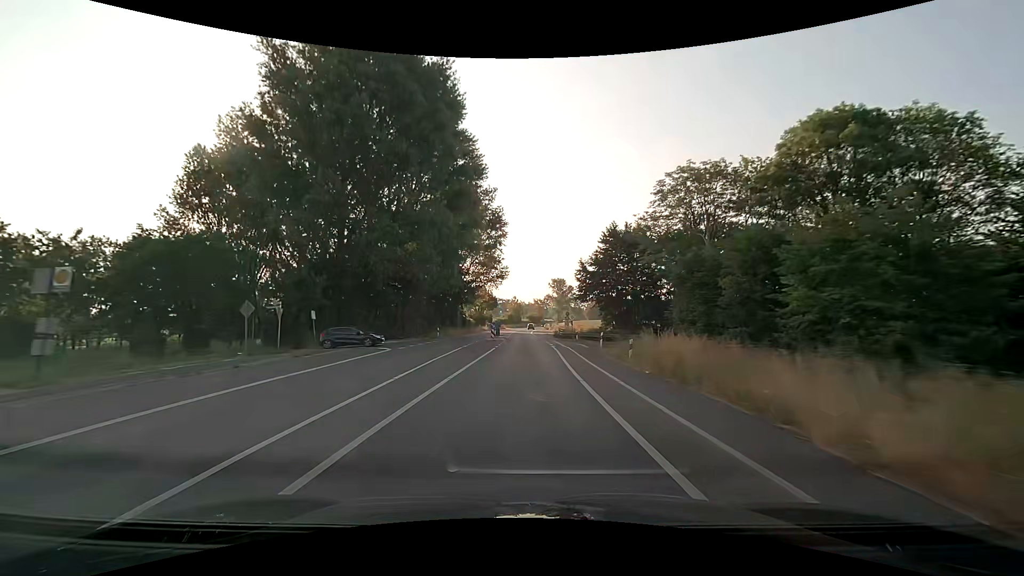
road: secondary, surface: asphalt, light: Day
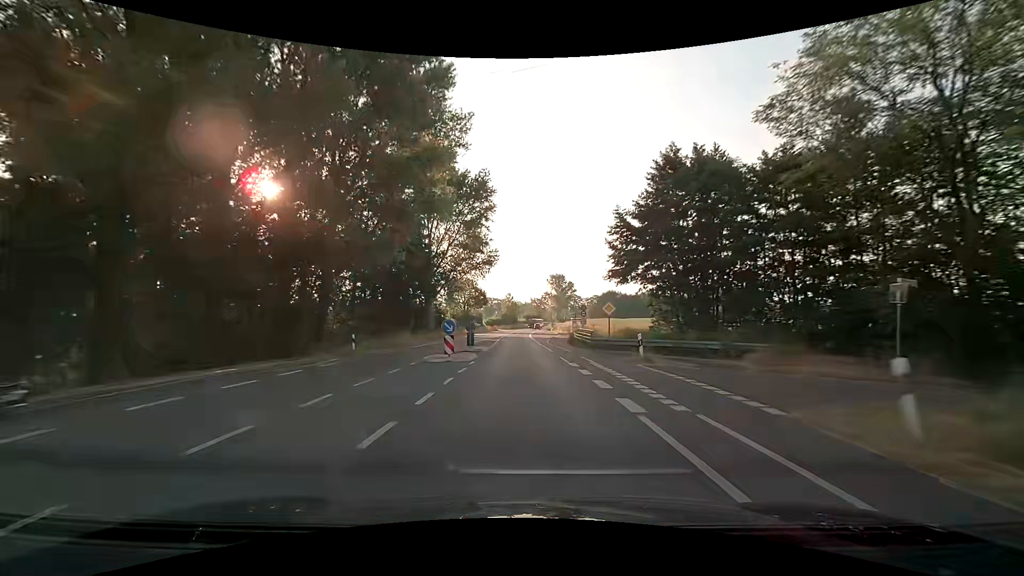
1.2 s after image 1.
(+0.1, +25.0) m; 0°
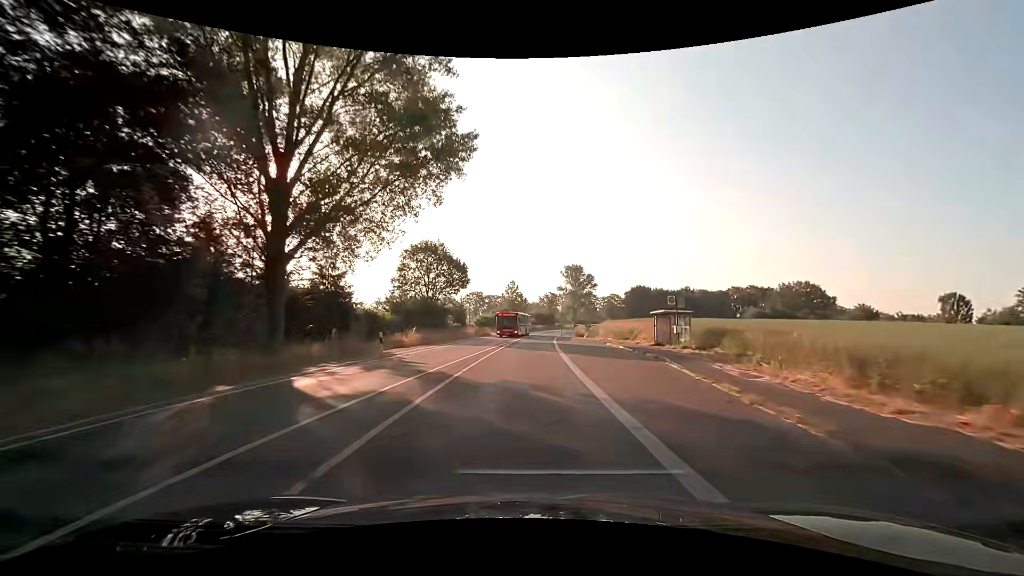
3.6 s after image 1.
(-0.5, +50.1) m; -1°
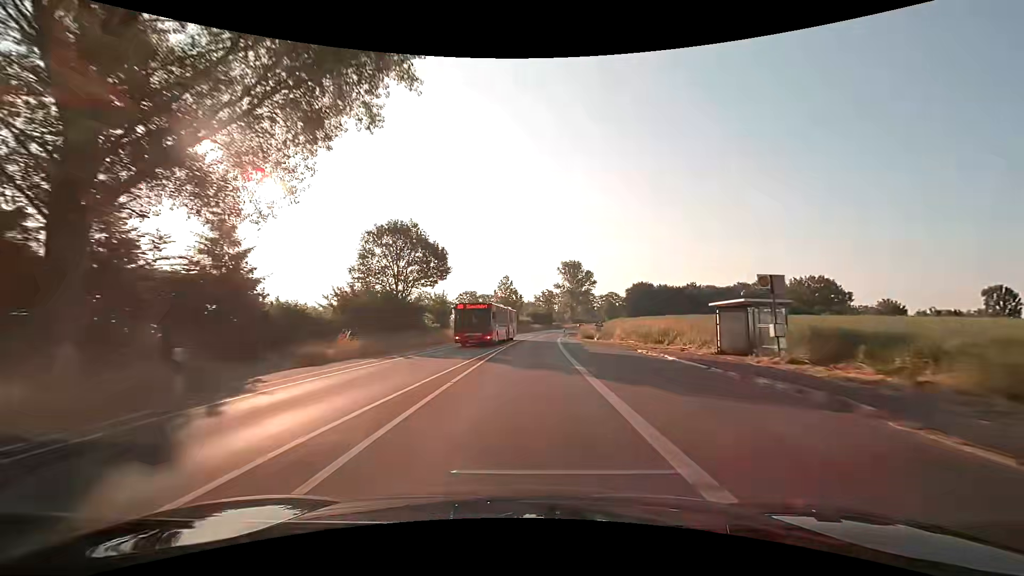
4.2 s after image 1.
(+0.2, +12.5) m; +1°
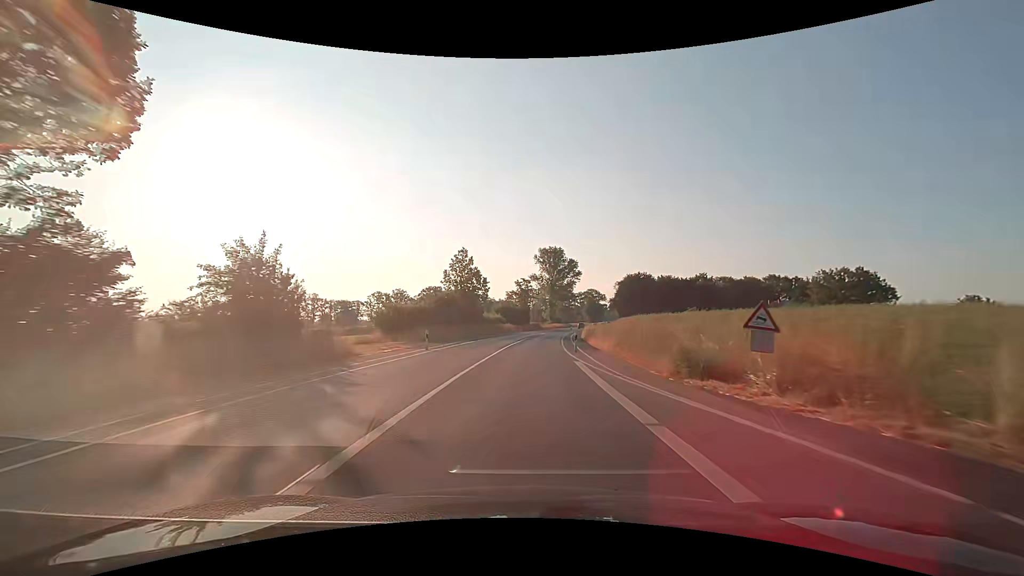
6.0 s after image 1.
(+0.8, +37.5) m; +3°
(0, +10) (0, +20) (+1, +30) (+2, +40) (+2, +50) (+3, +60) (+4, +70) (+6, +80) (+7, +90) (+9, +100) m
